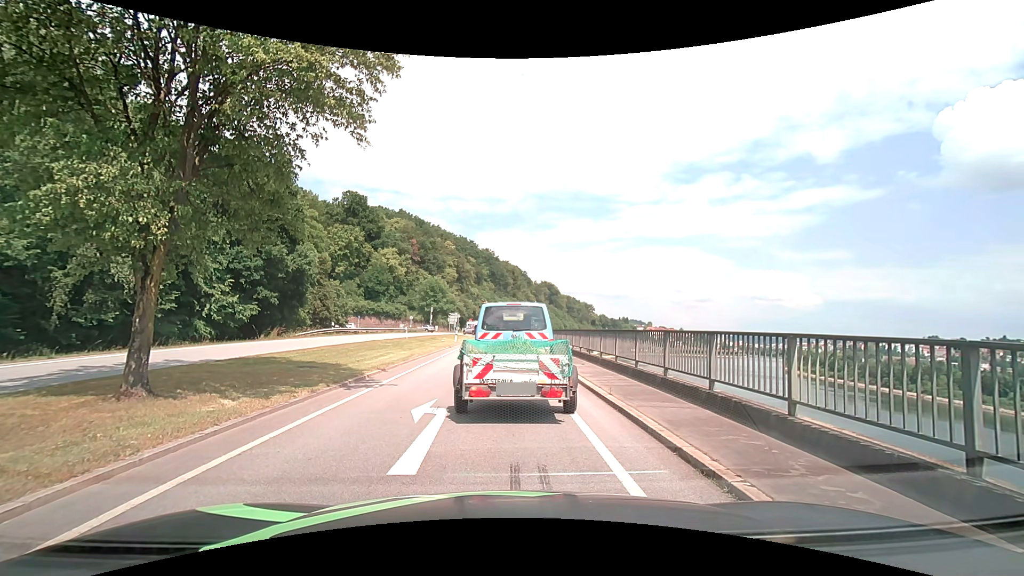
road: primary_link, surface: asphalt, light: Day
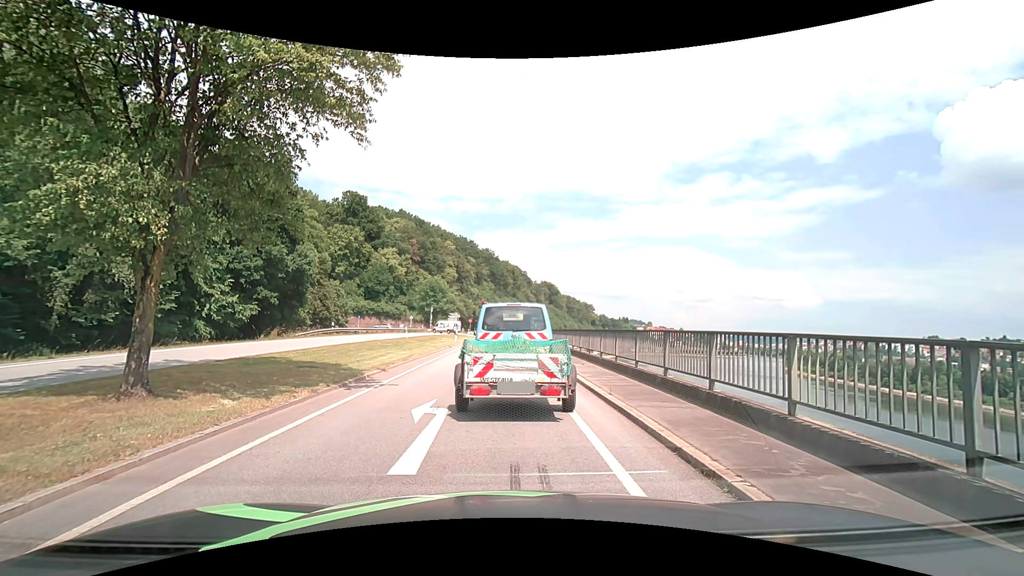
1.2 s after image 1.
(0.0, 0.0) m; 0°
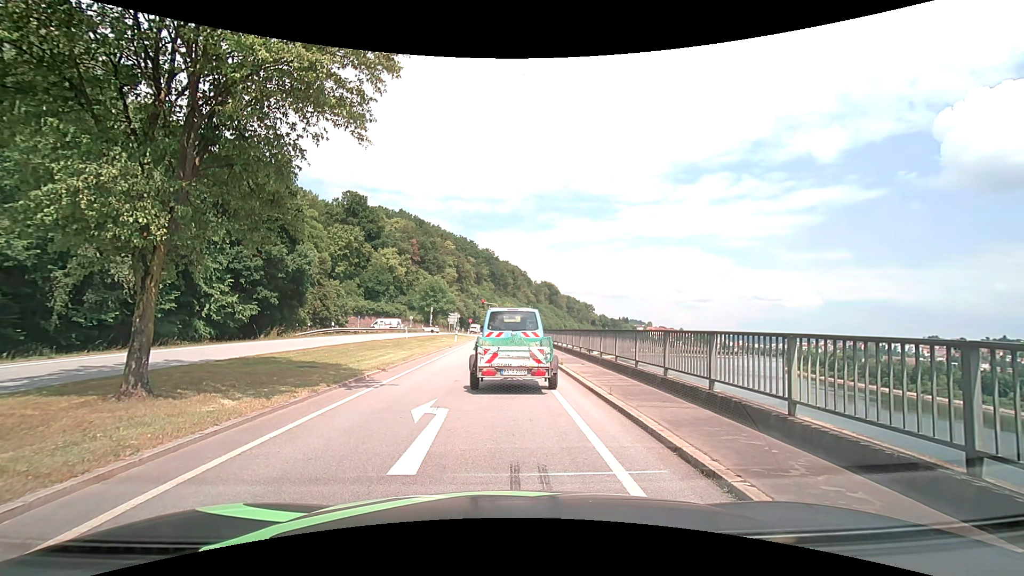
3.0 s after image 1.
(0.0, 0.0) m; 0°
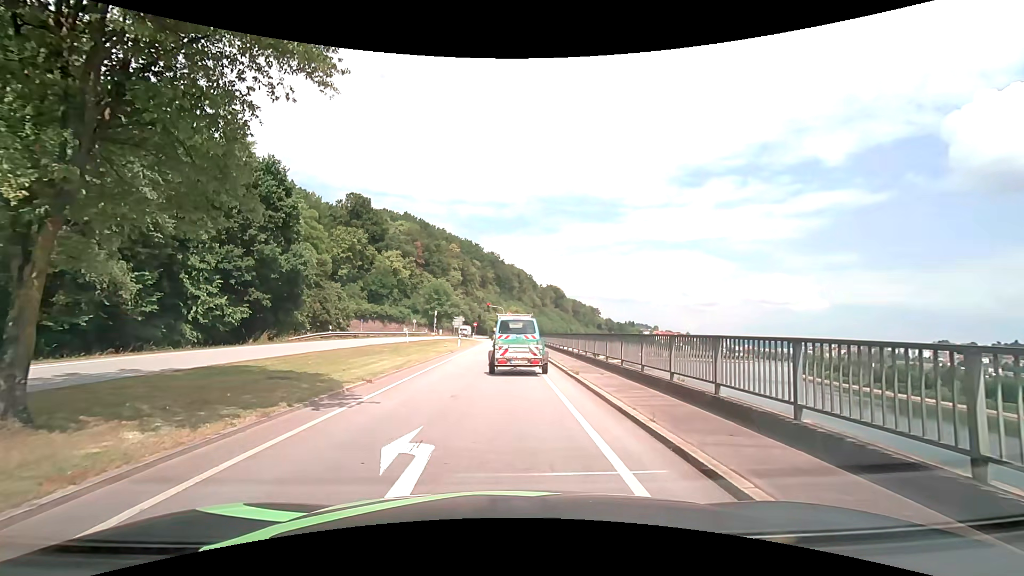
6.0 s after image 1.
(-0.1, +2.5) m; -2°
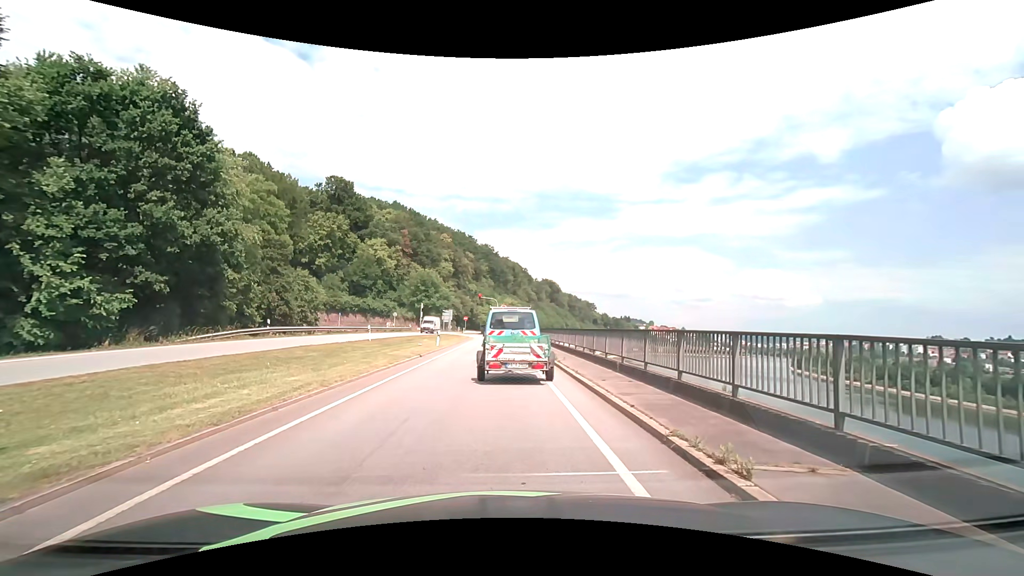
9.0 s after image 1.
(+0.1, +10.6) m; +1°
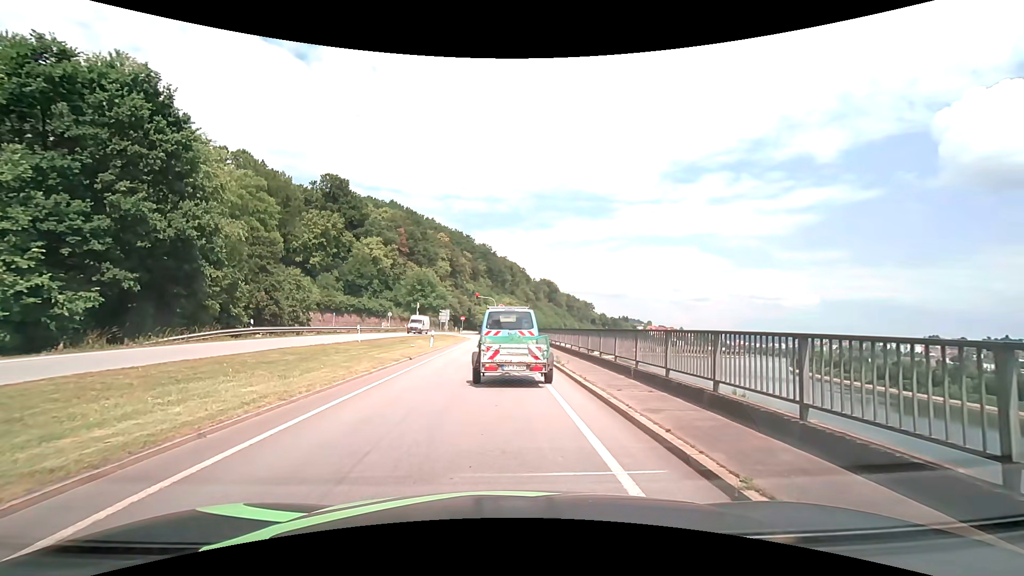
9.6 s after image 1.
(0.0, +1.9) m; 0°
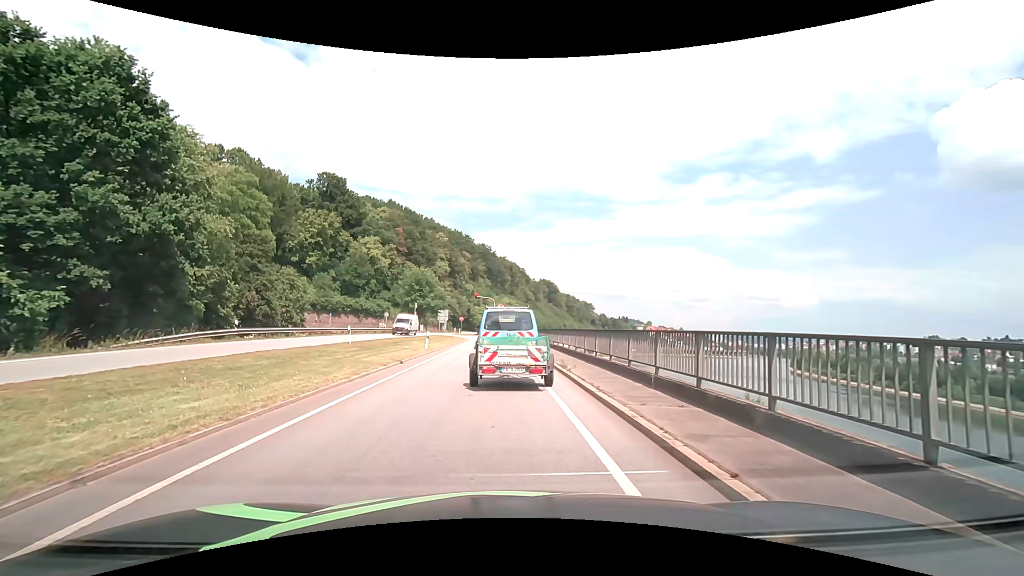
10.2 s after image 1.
(0.0, +1.8) m; 0°
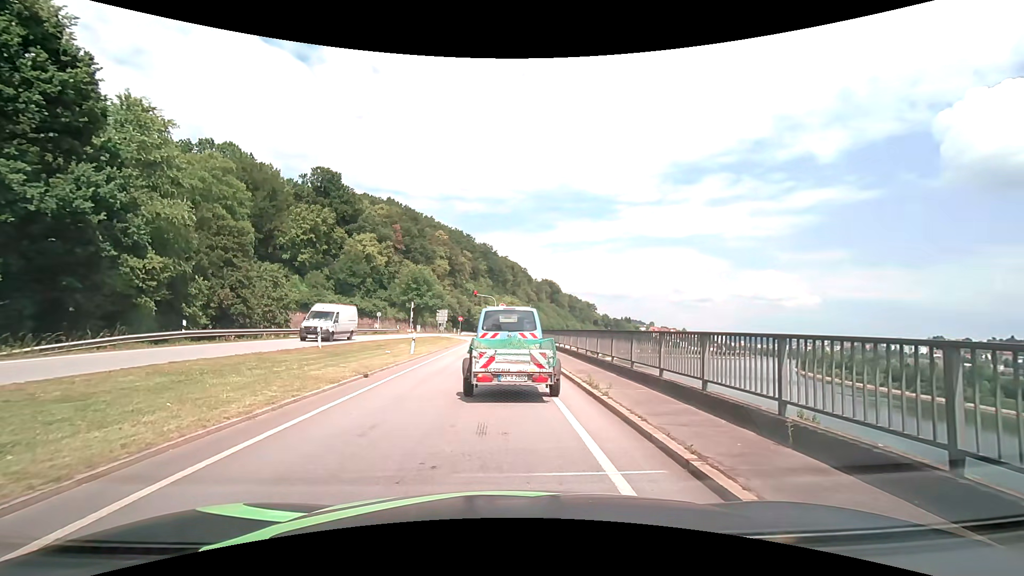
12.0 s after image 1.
(0.0, +5.1) m; 0°
